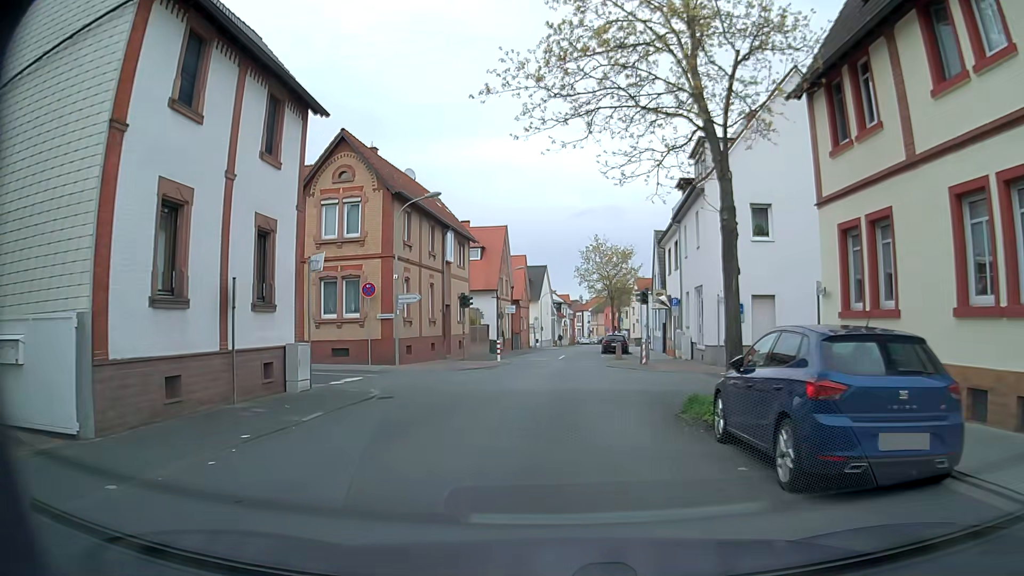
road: residential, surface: asphalt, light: Day
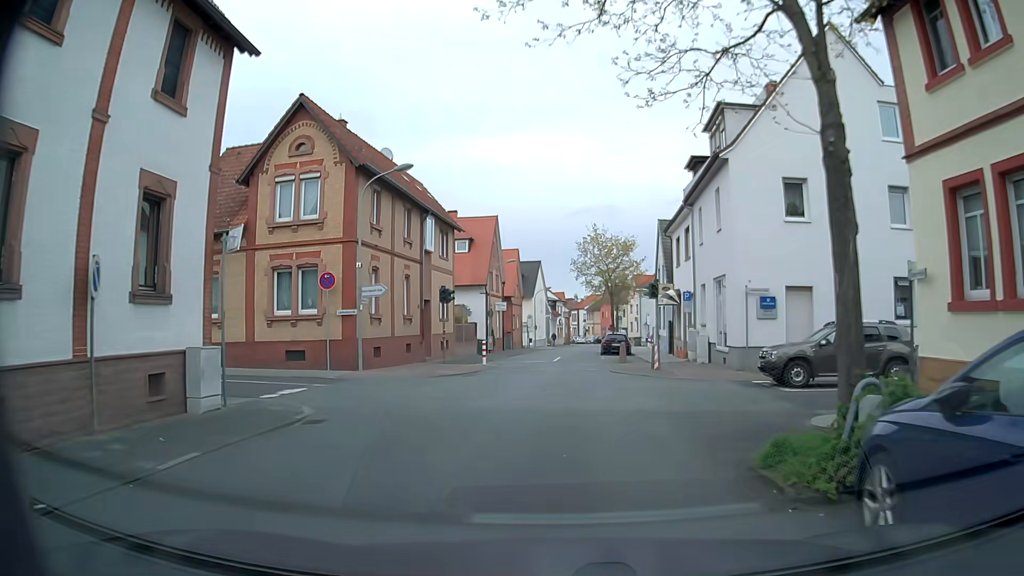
(0.0, +4.5) m; 0°
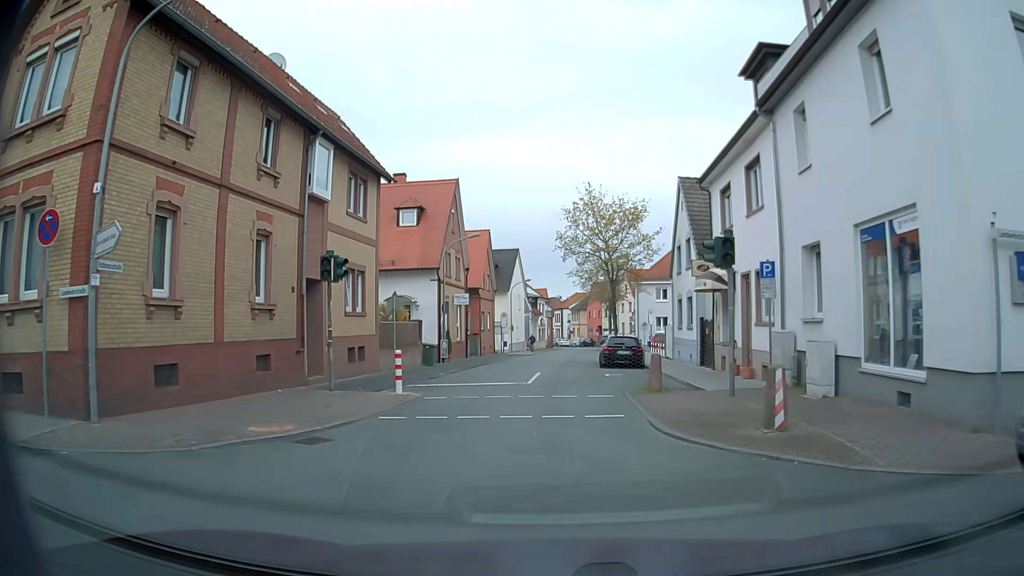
(+0.2, +13.4) m; +1°
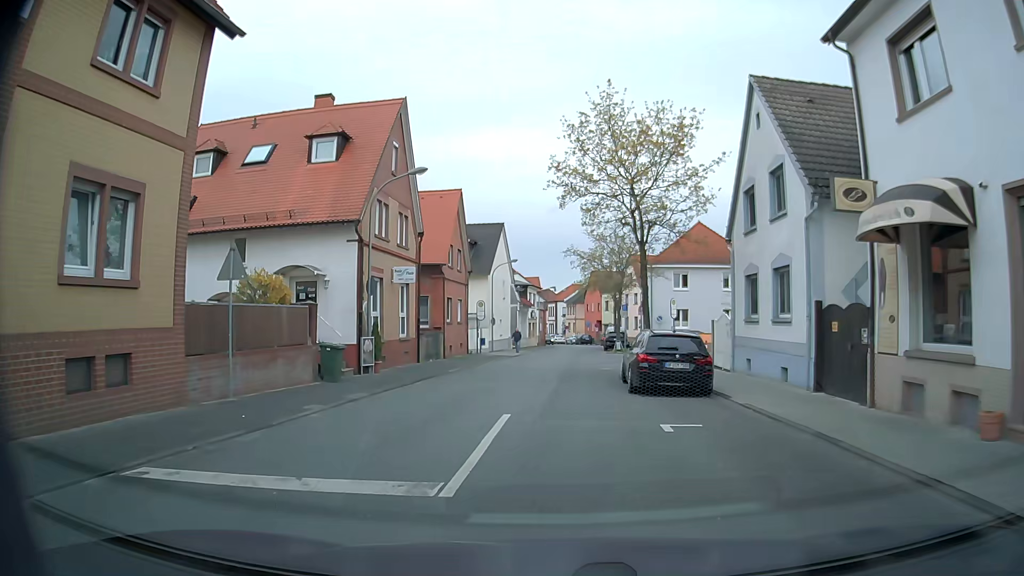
(+0.2, +13.4) m; +2°
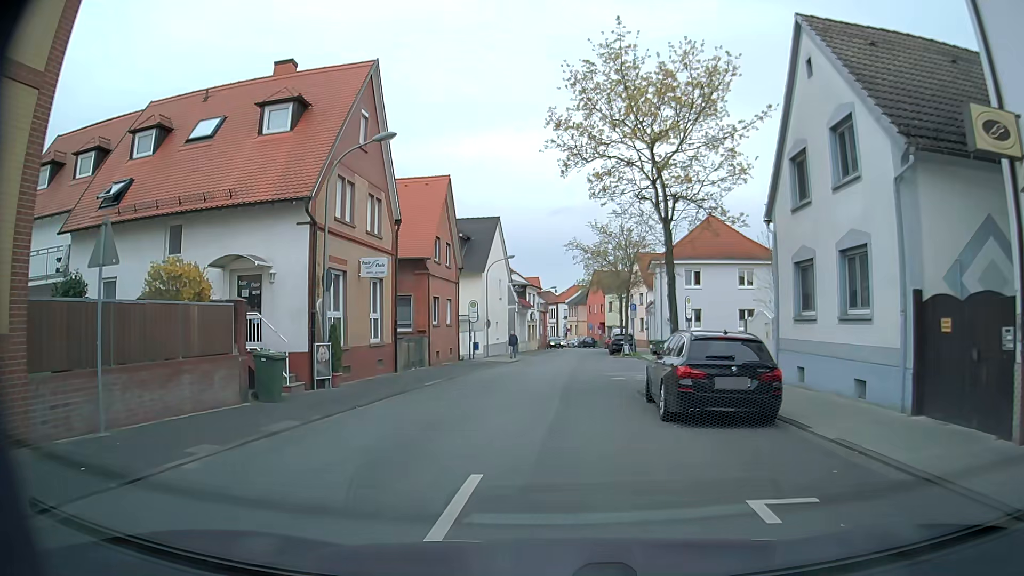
(-0.1, +4.5) m; -1°
(0, +10) (0, +20) (+1, +30) (+2, +40) (+2, +50) (+3, +60) (+4, +70) (+3, +80) (+2, +90) (0, +100) m
